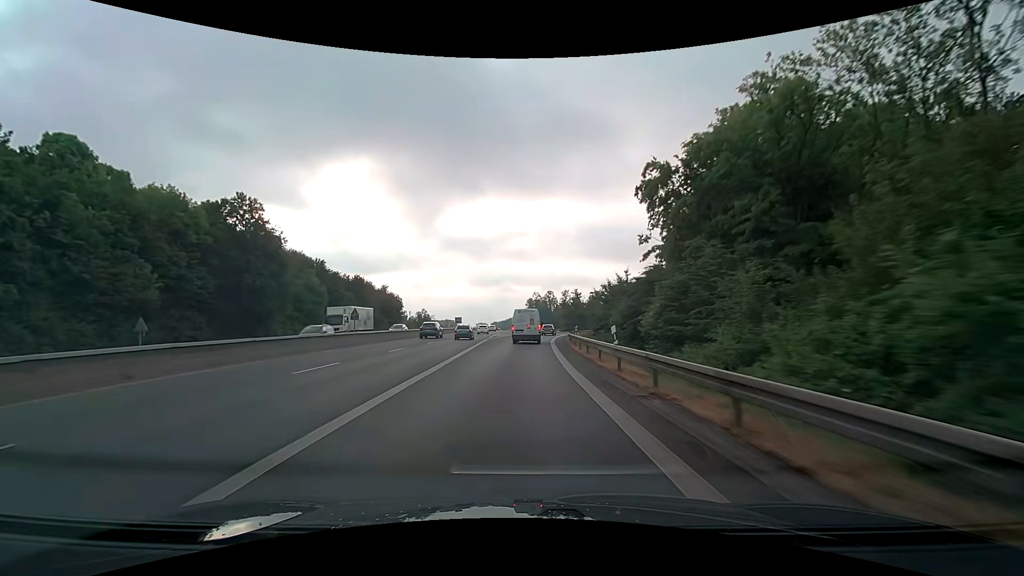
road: trunk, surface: asphalt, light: Day
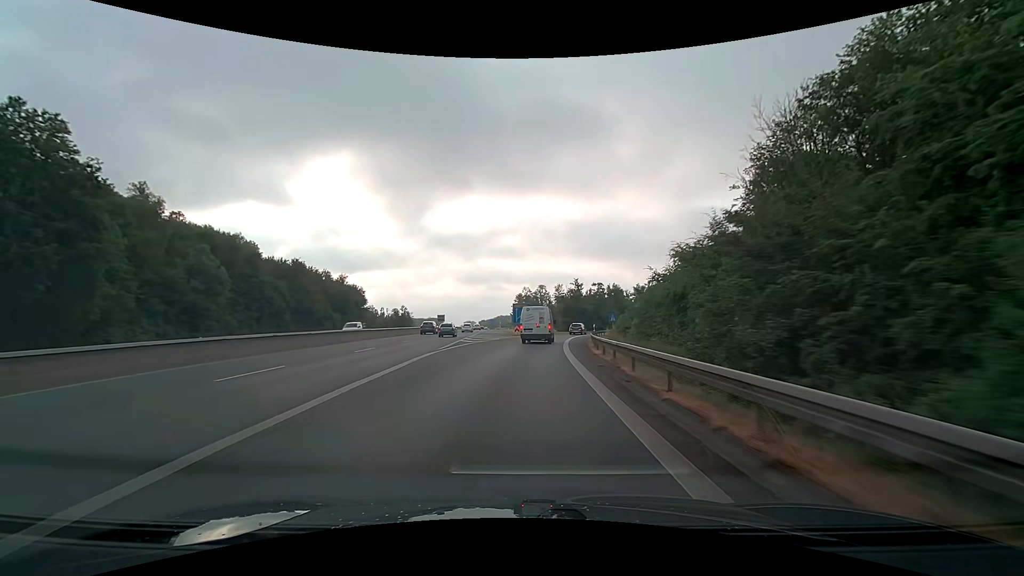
(+0.2, +24.6) m; +1°
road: motorway_link
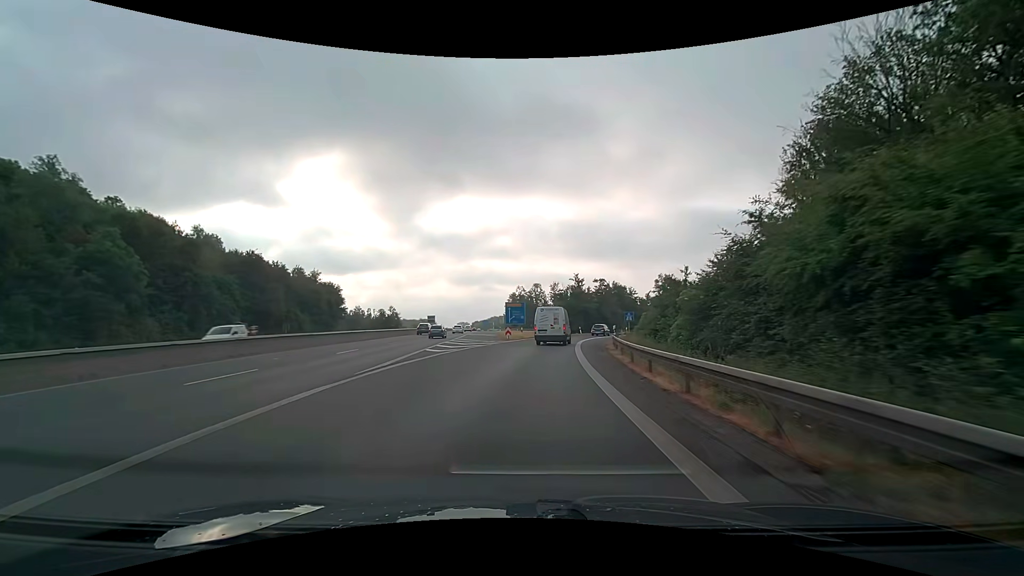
(+0.1, +11.8) m; +1°
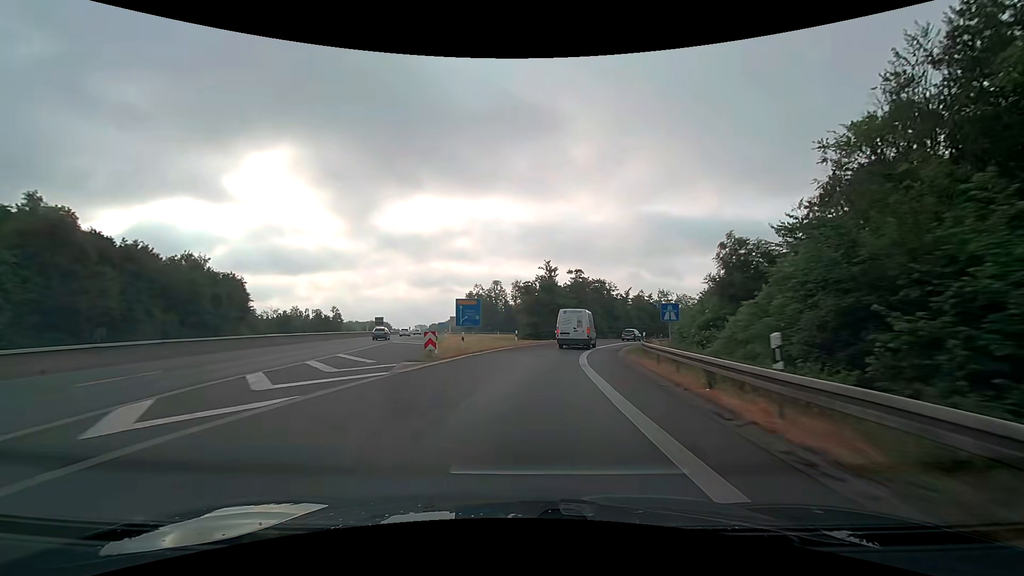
(+0.9, +22.6) m; +5°
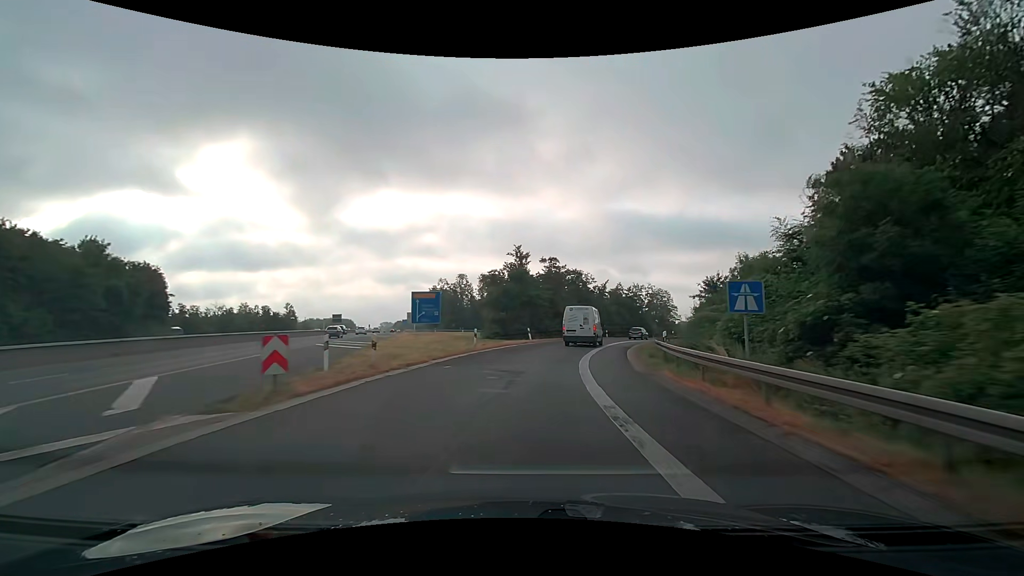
(+0.2, +10.9) m; +3°
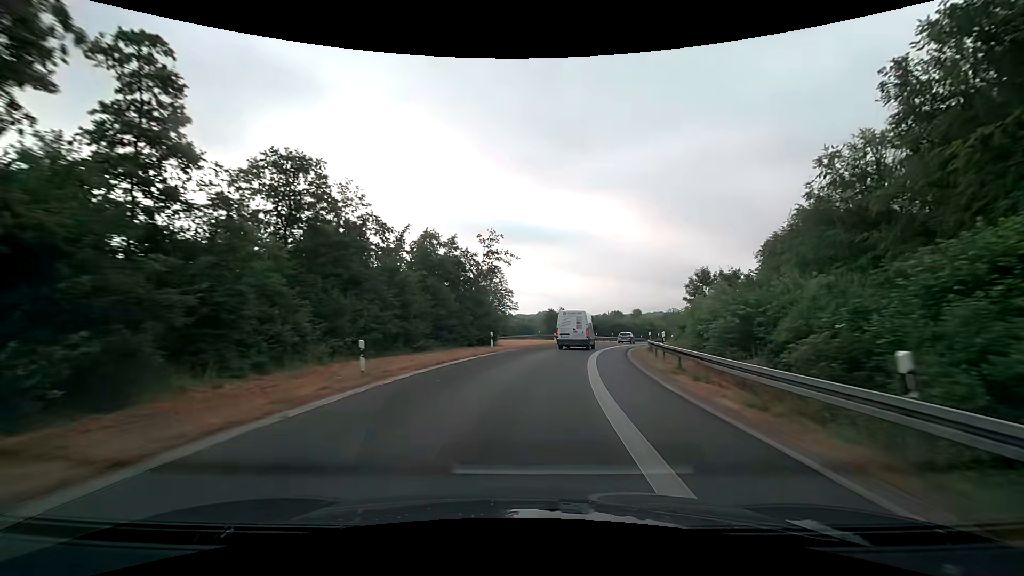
(+9.9, +51.6) m; +21°
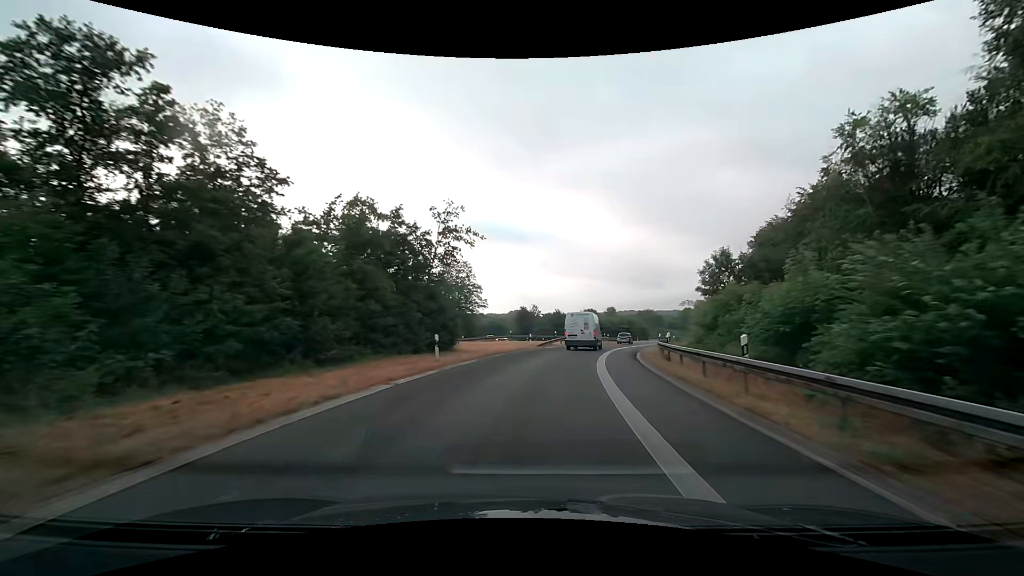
(+0.3, +10.6) m; +3°
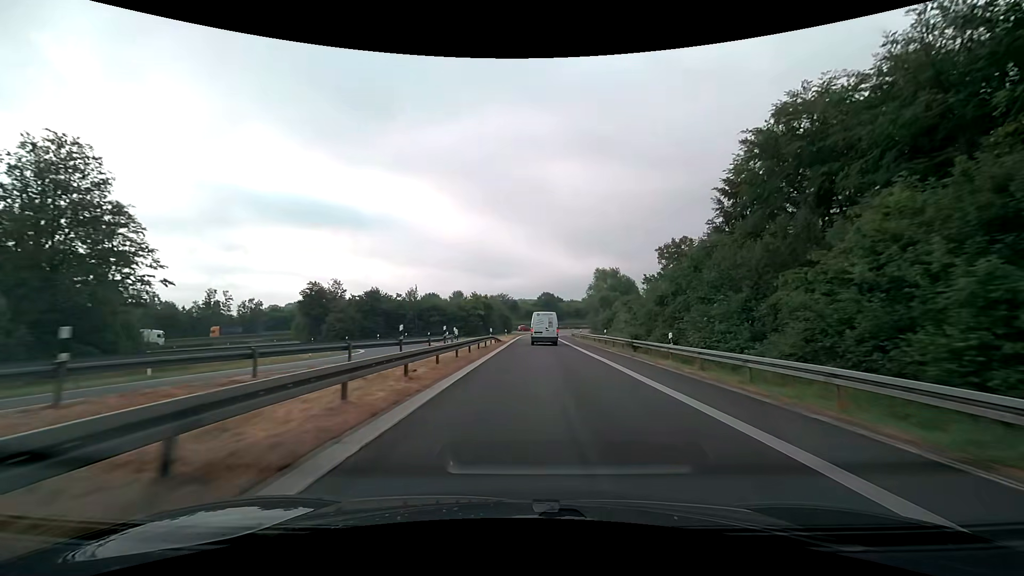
(+8.4, +54.6) m; +17°
(0, +10) (0, +20) (+1, +30) (+1, +40) (+1, +50) (+2, +60) (+2, +70) (+3, +80) (+4, +90) (+6, +100) m
